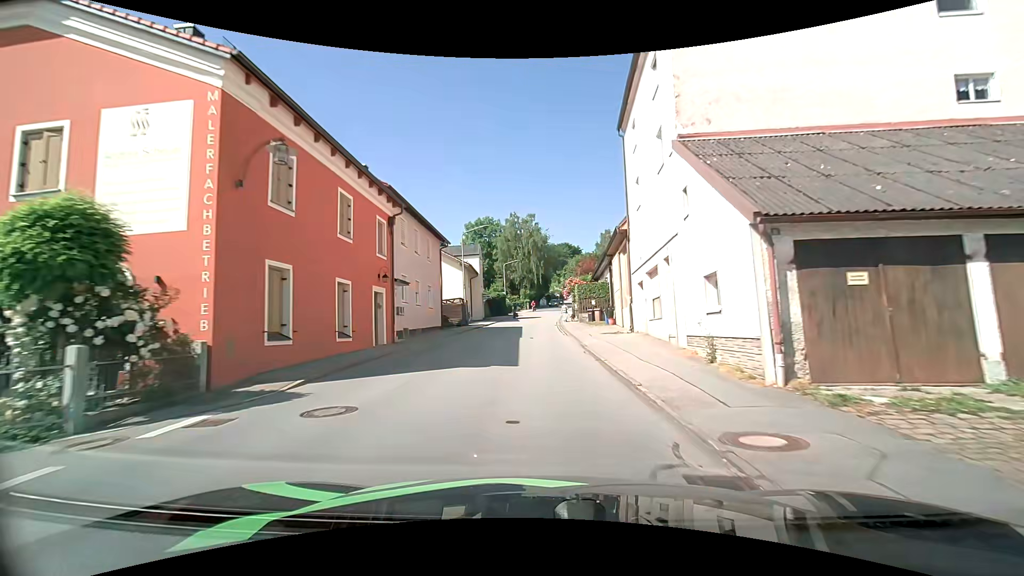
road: tertiary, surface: asphalt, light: Day
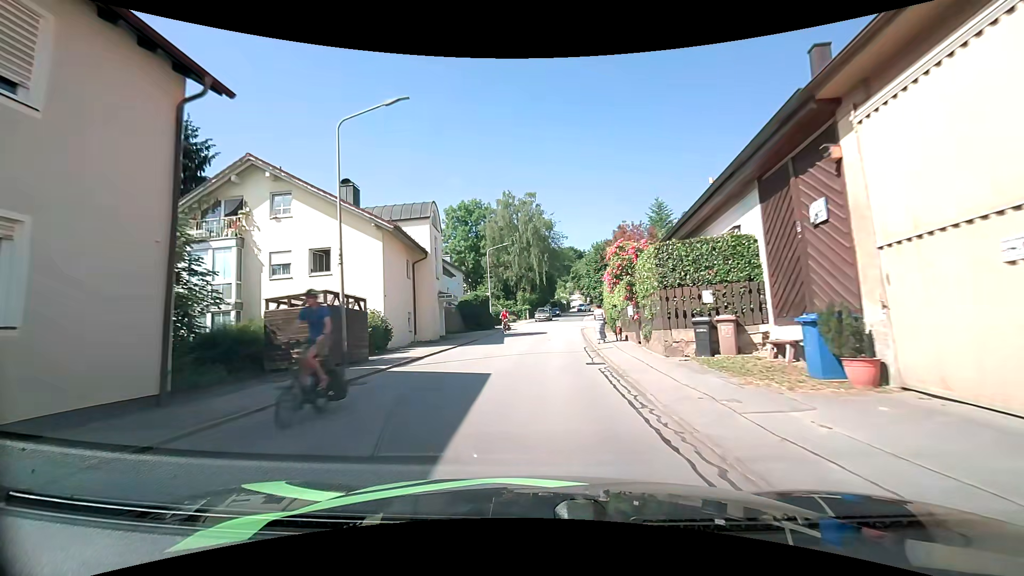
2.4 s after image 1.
(+0.3, +25.3) m; 0°
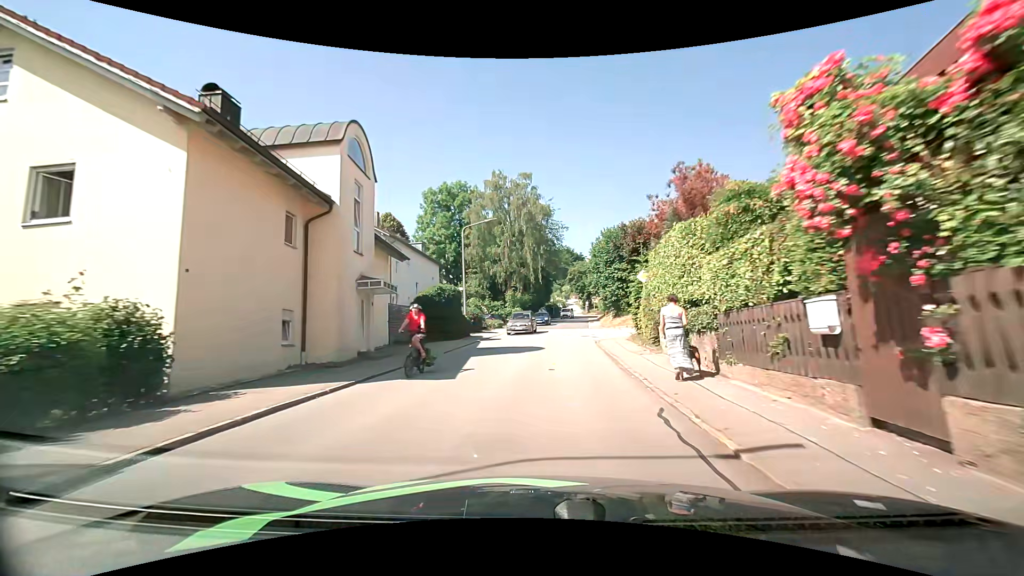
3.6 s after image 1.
(0.0, +12.9) m; 0°
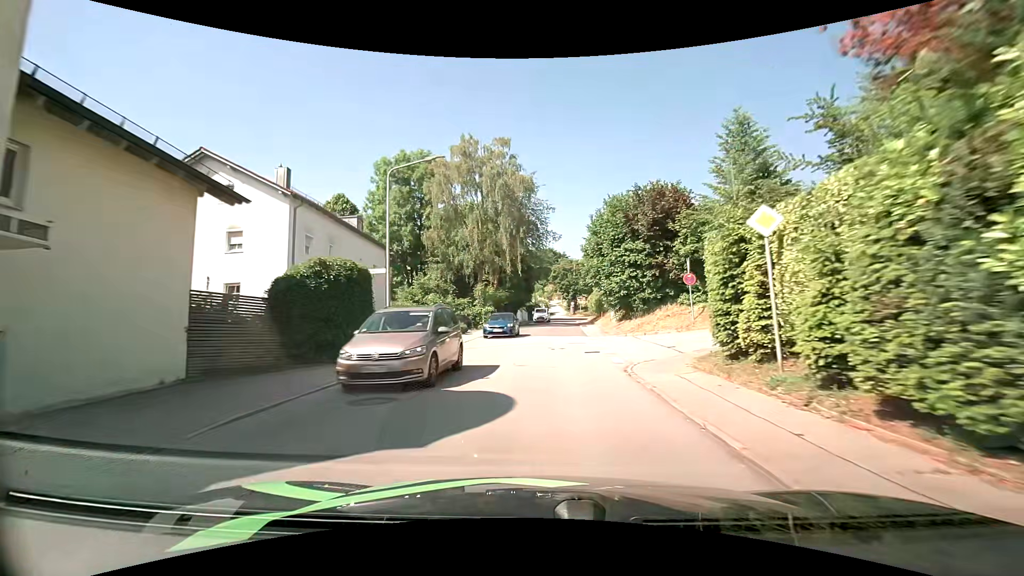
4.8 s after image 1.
(+0.3, +13.2) m; +3°
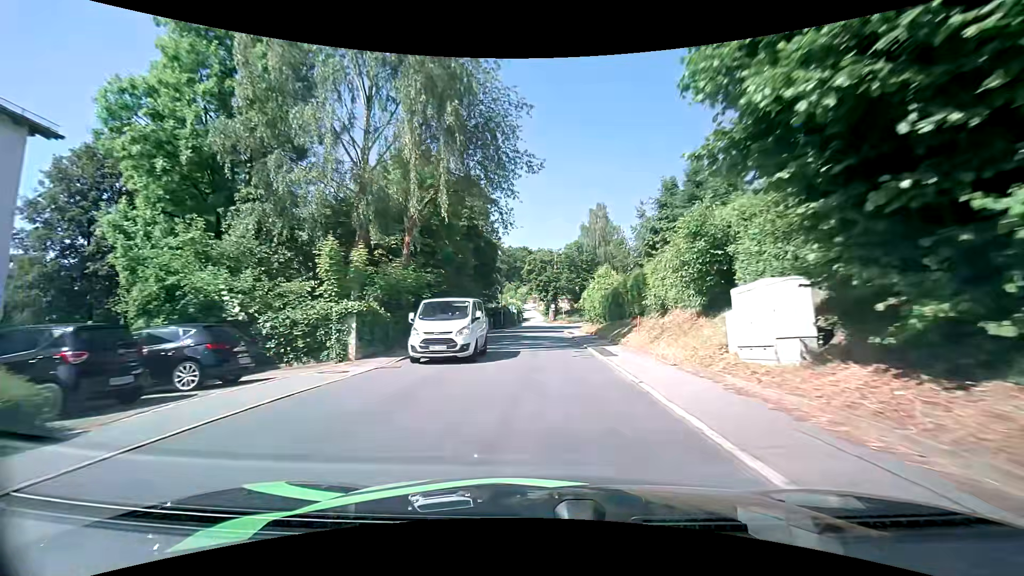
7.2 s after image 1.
(+0.7, +27.9) m; +3°
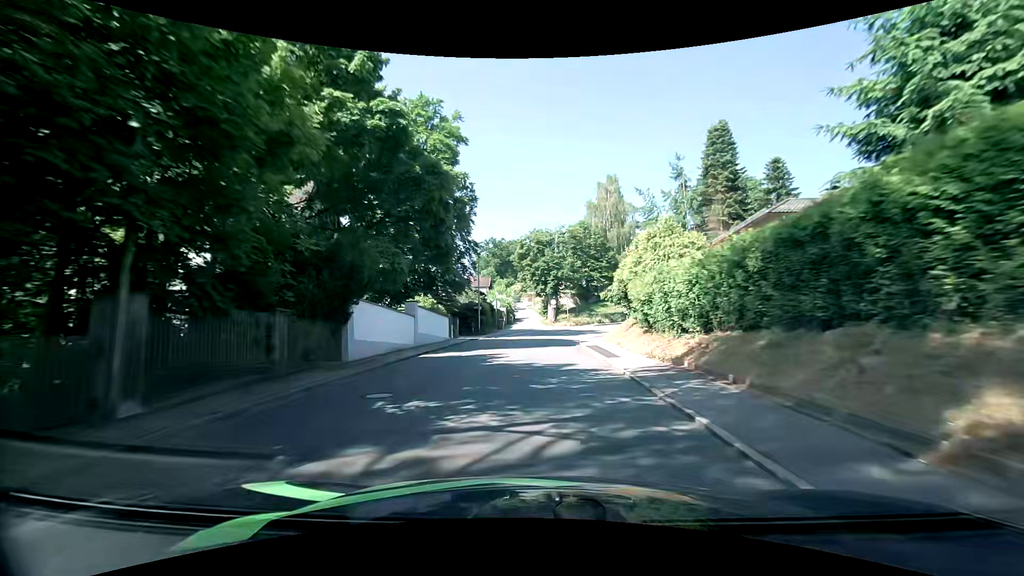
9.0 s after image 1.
(+0.1, +21.7) m; 0°
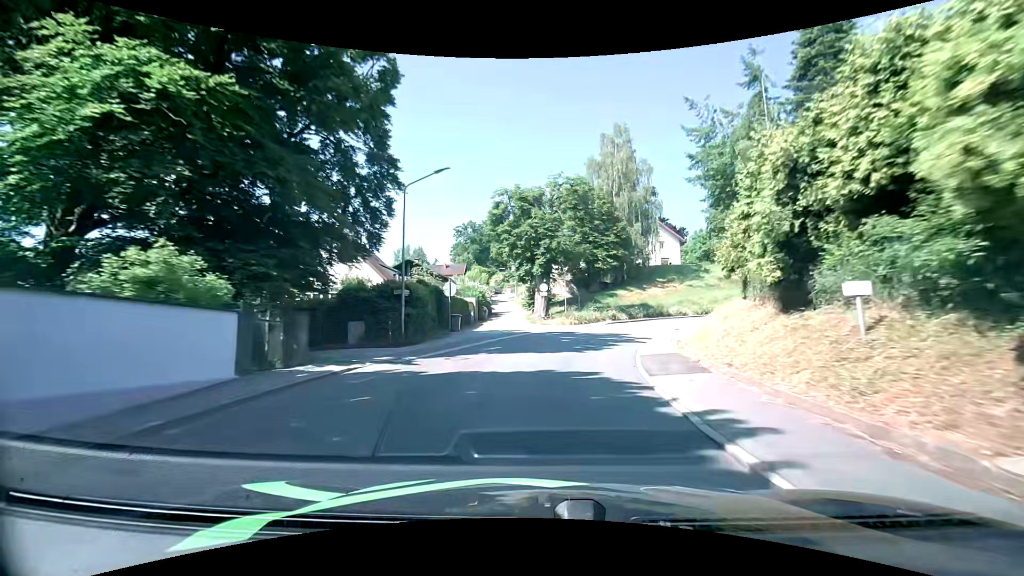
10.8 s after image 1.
(0.0, +21.4) m; +2°
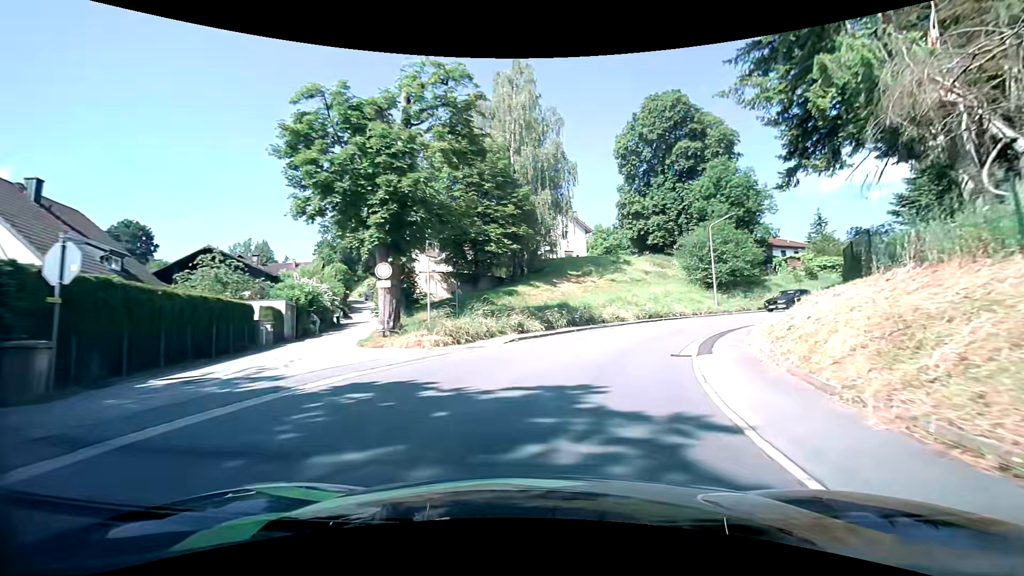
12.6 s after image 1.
(+1.5, +19.6) m; +12°
(+1, +10) (+4, +19) (+9, +28) (+16, +35) (+24, +41) (+33, +46) (+42, +50) (+51, +54) (+60, +58) (+69, +63) m
